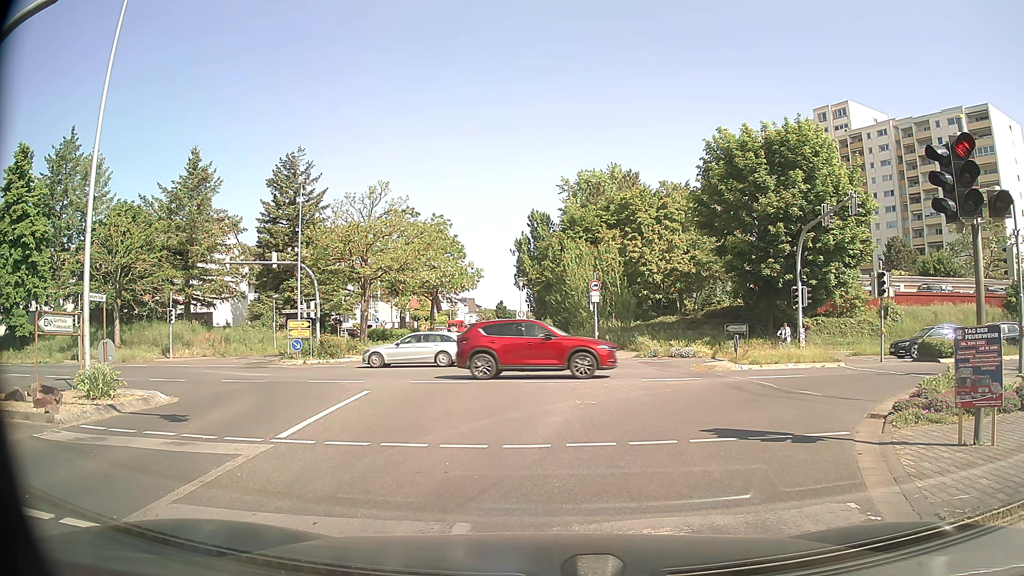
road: tertiary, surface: asphalt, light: Day
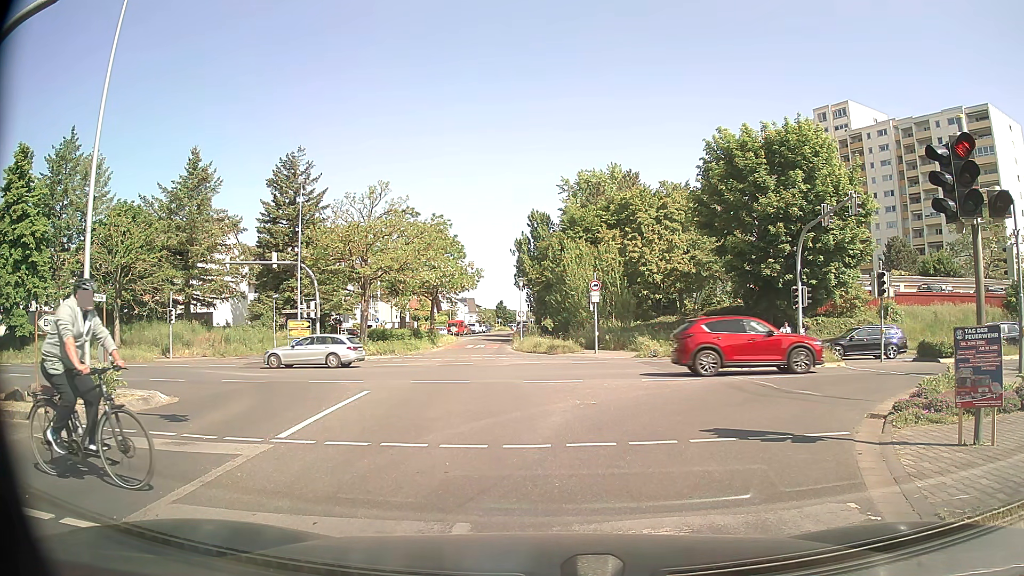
(0.0, 0.0) m; 0°
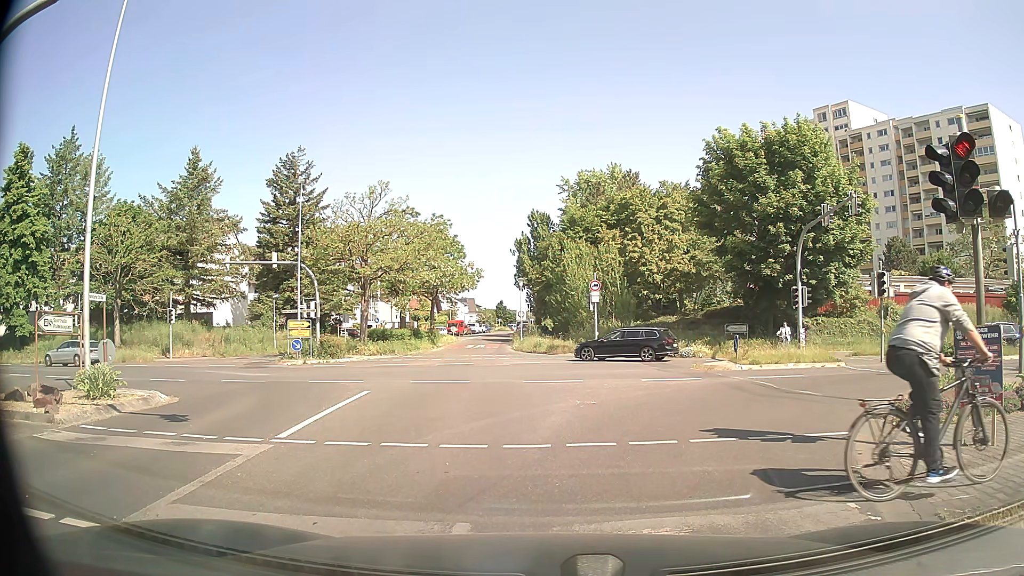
(0.0, 0.0) m; 0°
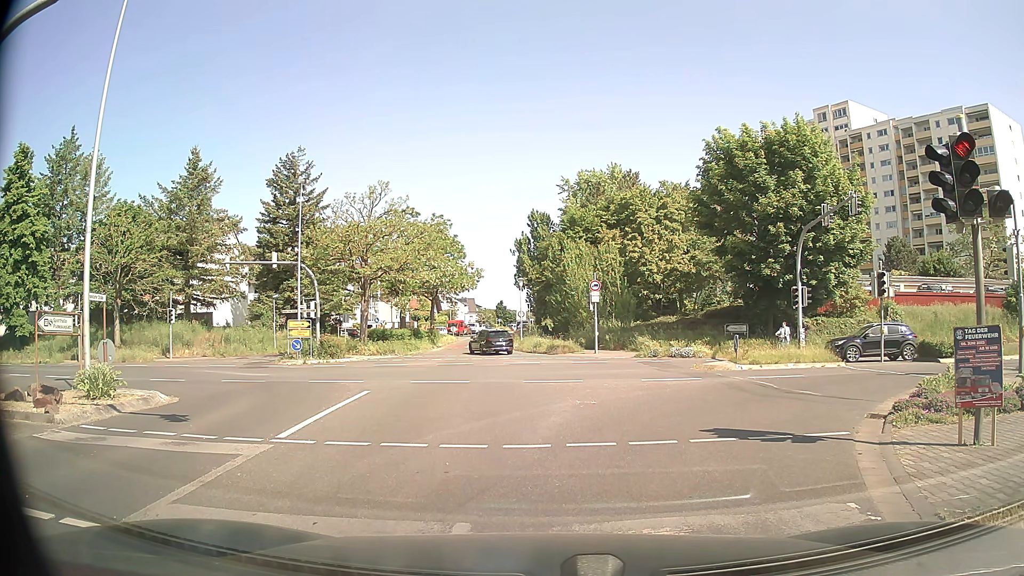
(0.0, 0.0) m; 0°
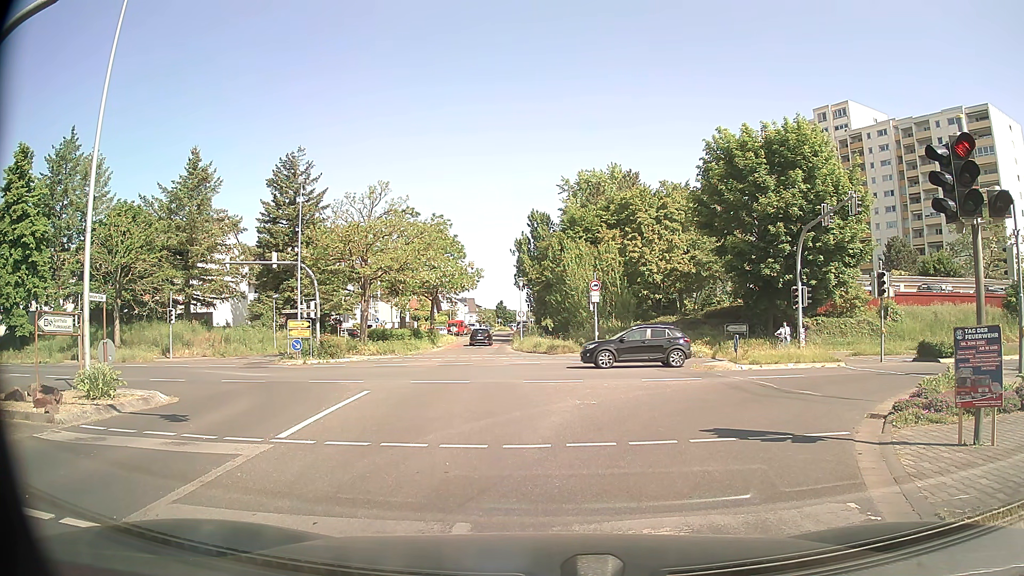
(0.0, 0.0) m; 0°
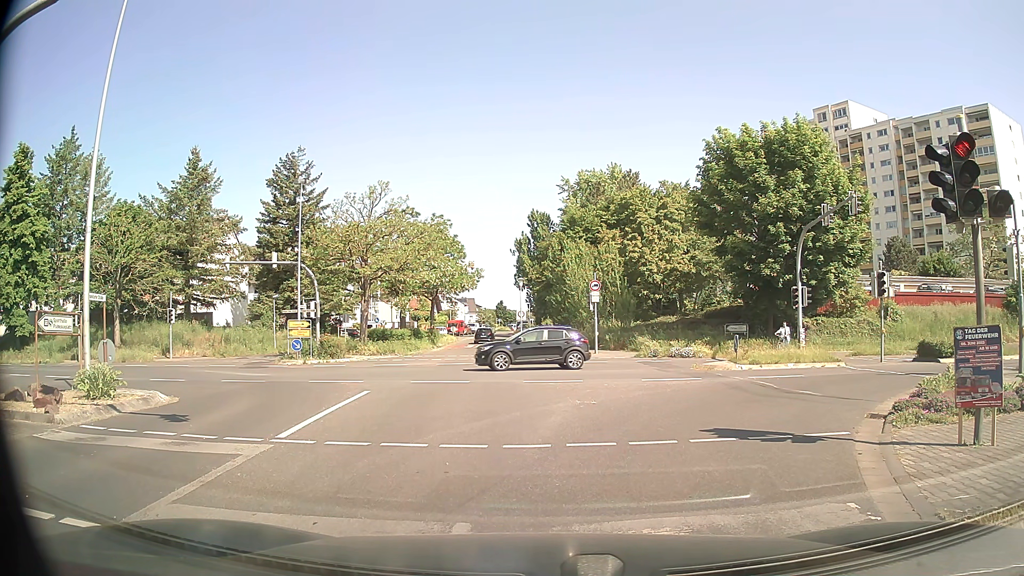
(0.0, 0.0) m; 0°
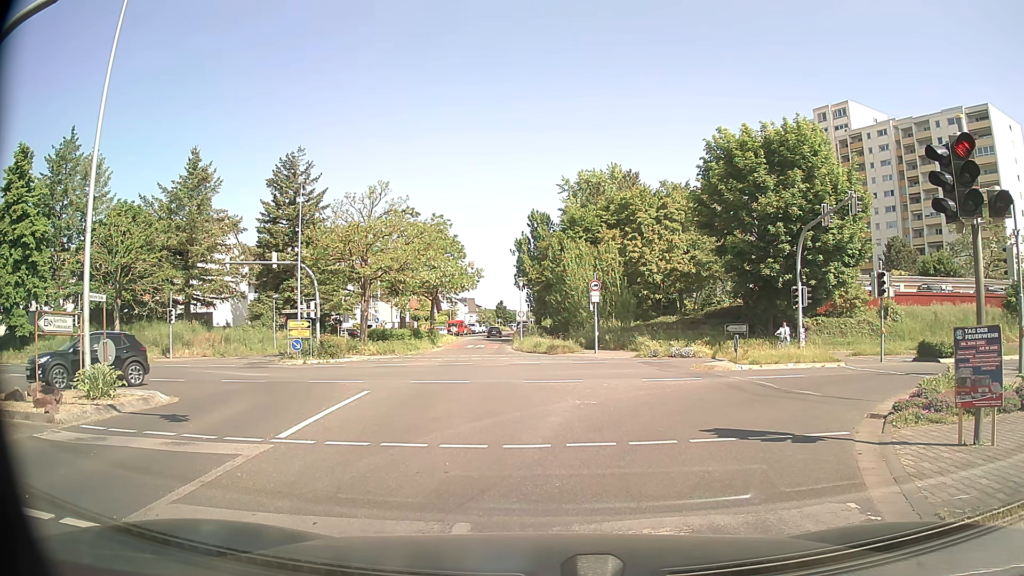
(0.0, 0.0) m; 0°
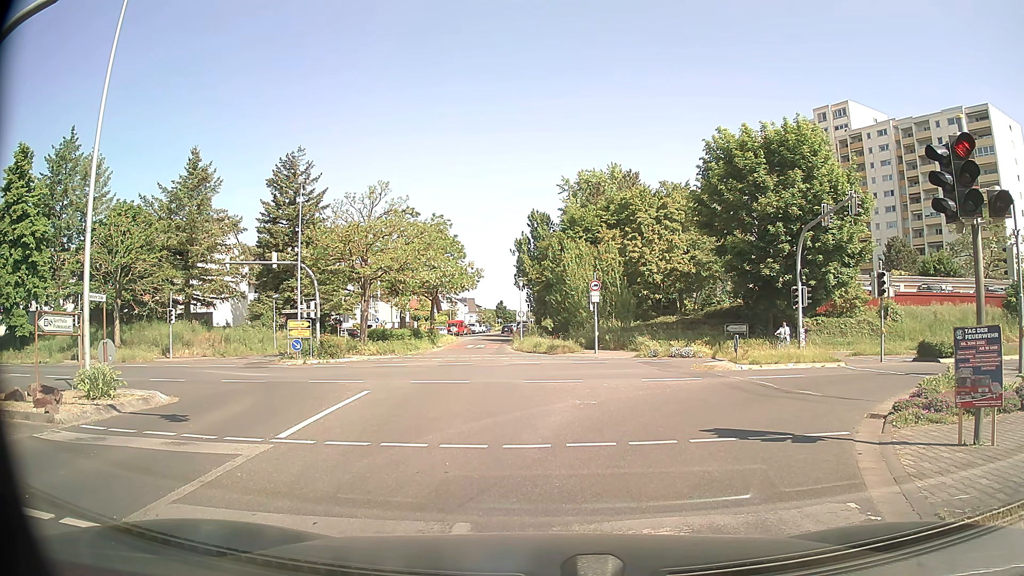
(0.0, 0.0) m; 0°
